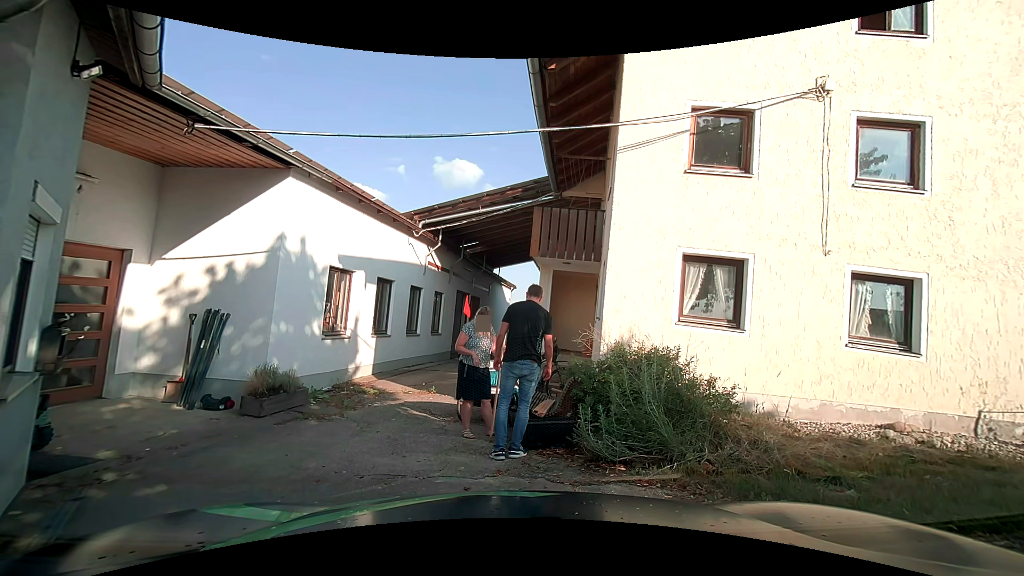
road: unclassified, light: Day
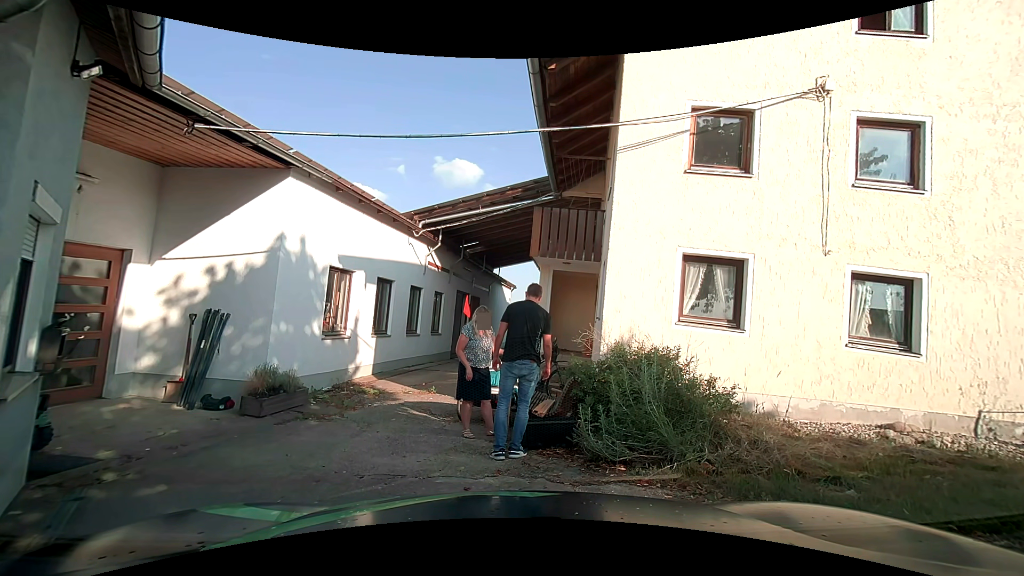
(0.0, 0.0) m; 0°
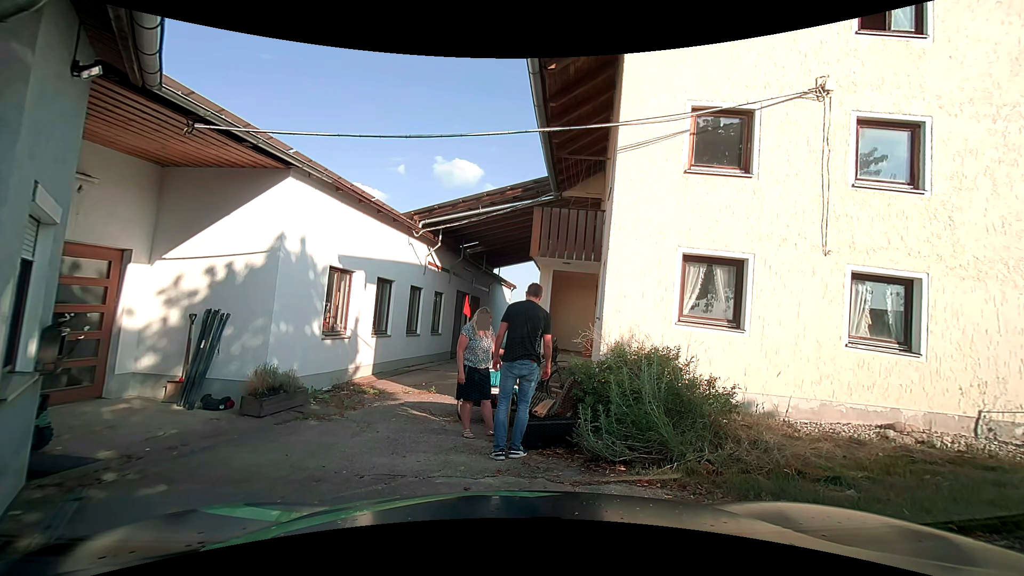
(0.0, 0.0) m; 0°
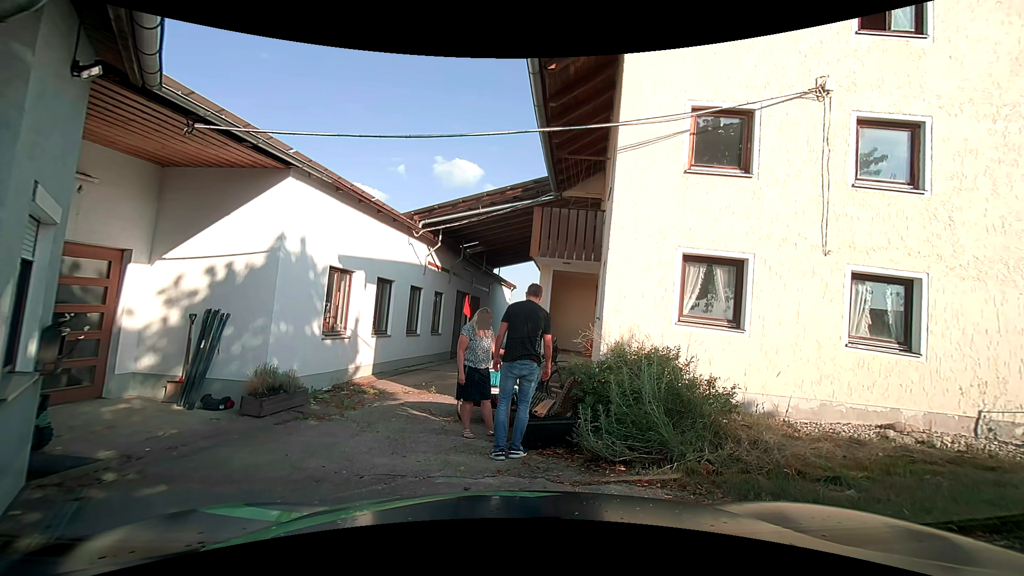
(0.0, 0.0) m; 0°
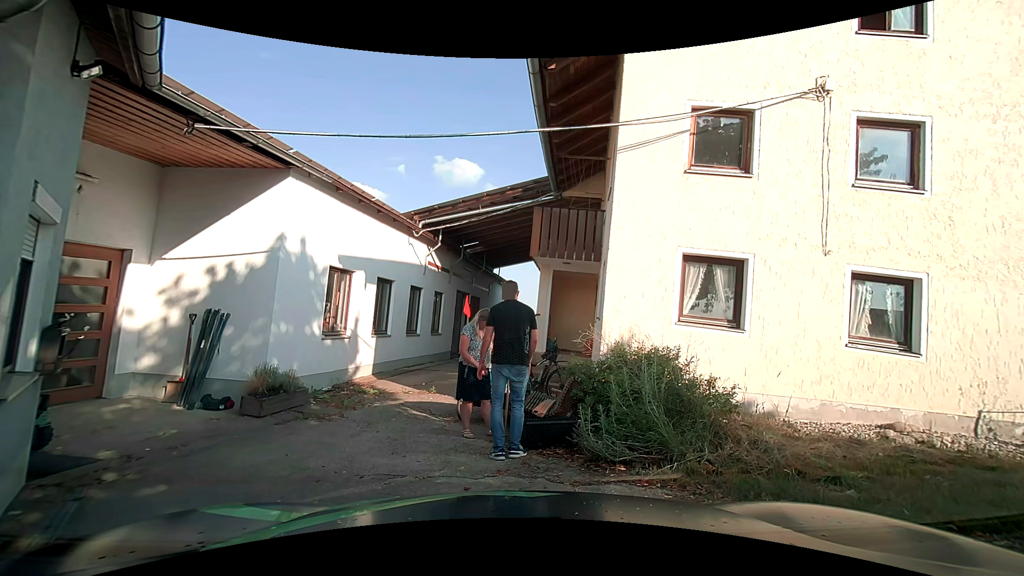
(0.0, 0.0) m; 0°
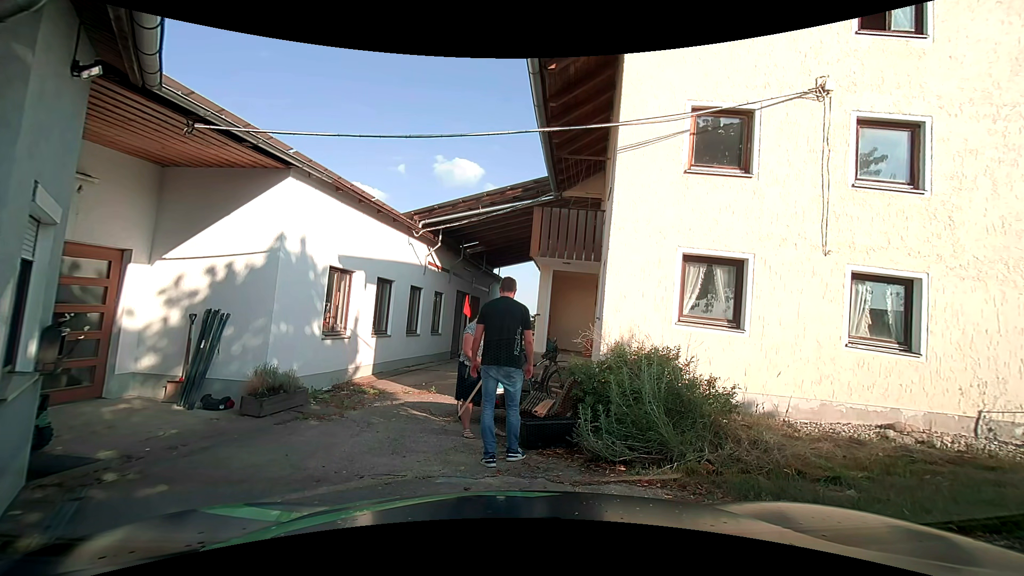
(0.0, 0.0) m; 0°
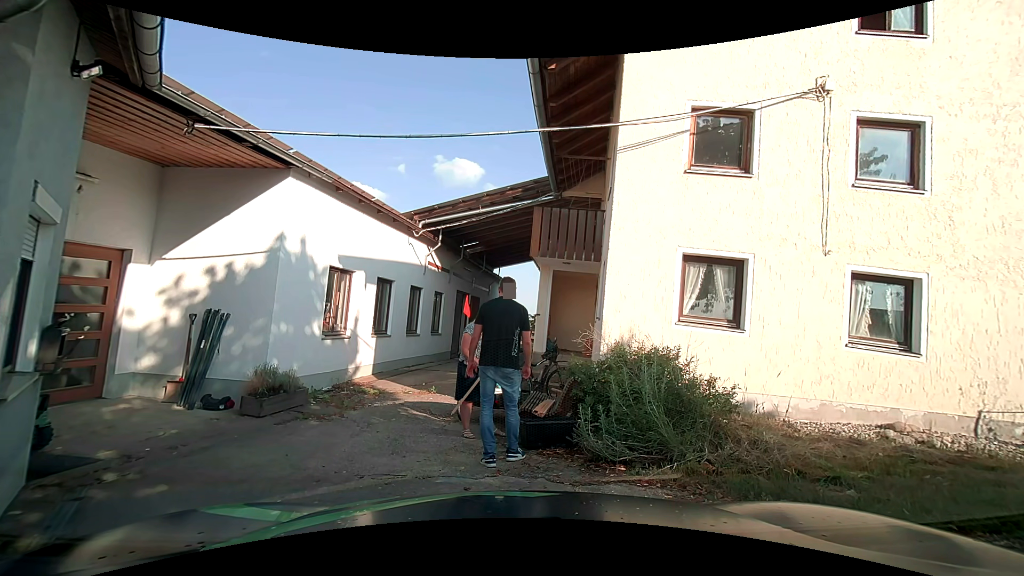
(0.0, 0.0) m; 0°
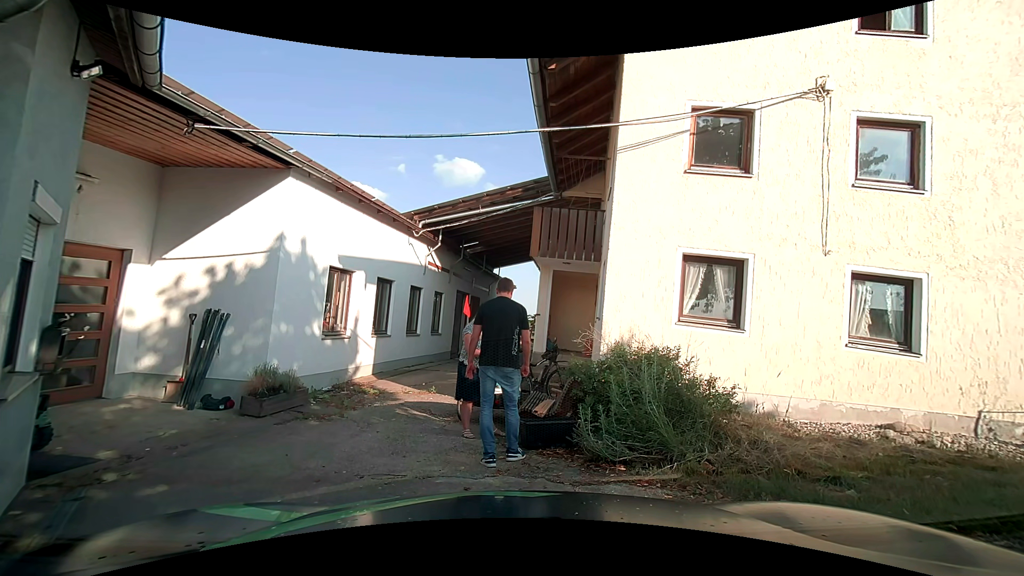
(0.0, 0.0) m; 0°
